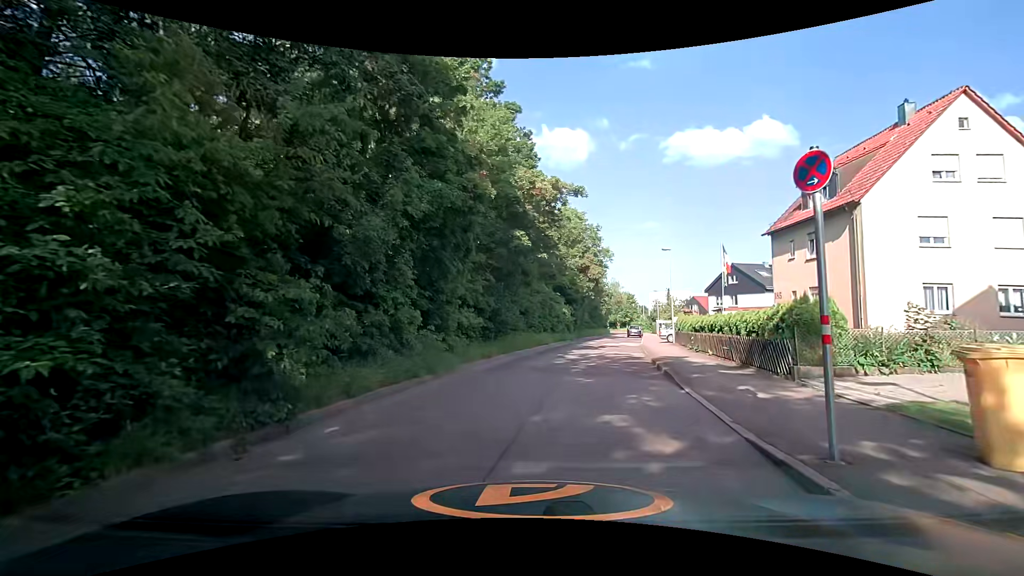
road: residential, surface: asphalt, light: Day
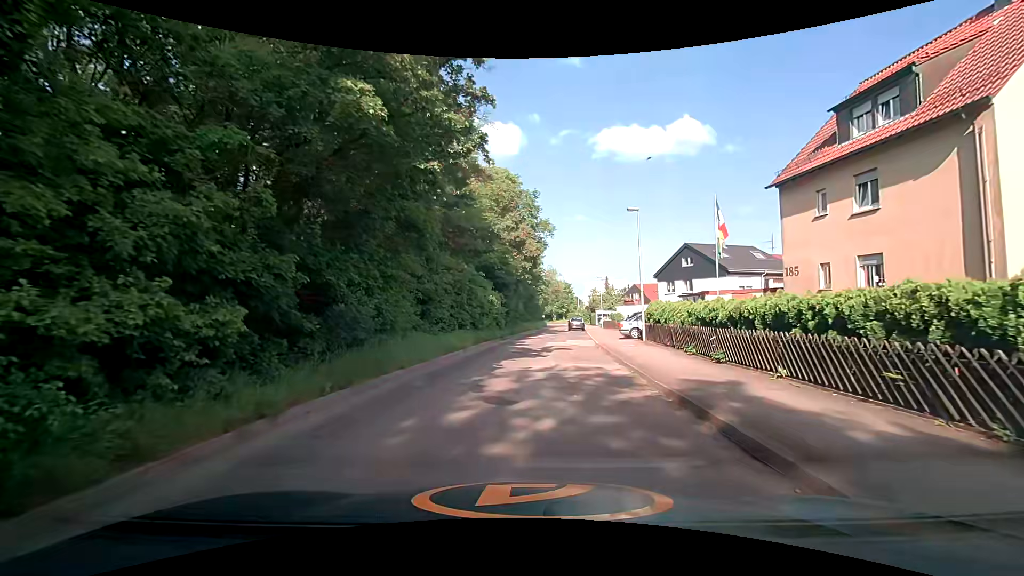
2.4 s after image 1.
(+0.6, +10.8) m; +8°
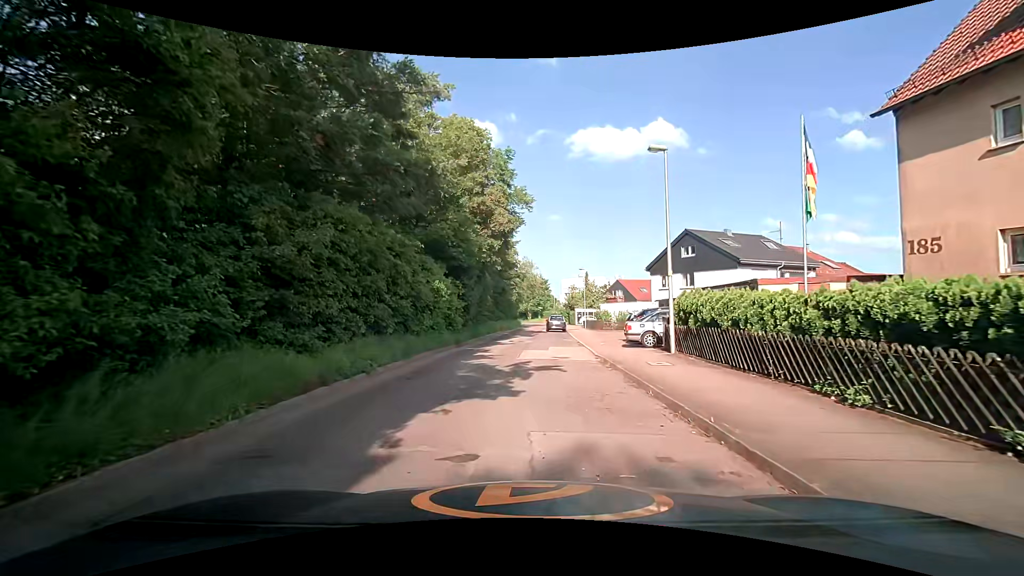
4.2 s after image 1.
(-0.1, +8.7) m; +3°
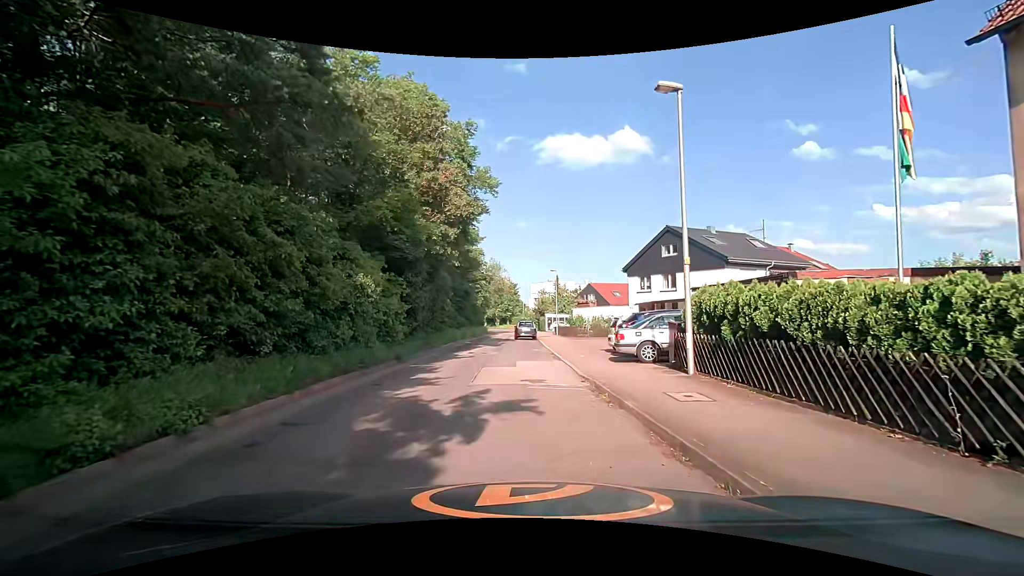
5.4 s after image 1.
(0.0, +4.6) m; +2°
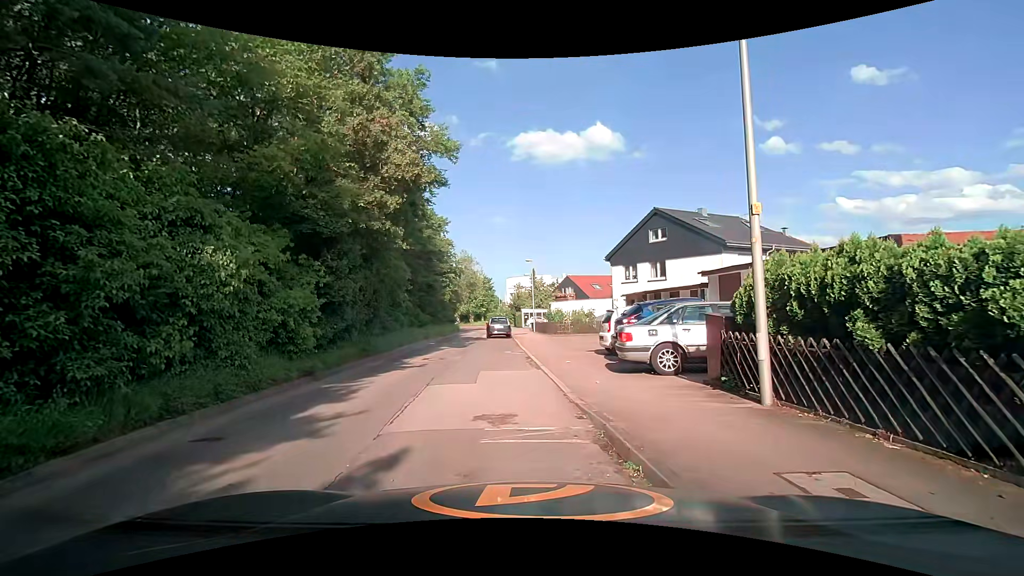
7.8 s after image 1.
(+0.2, +4.5) m; +5°
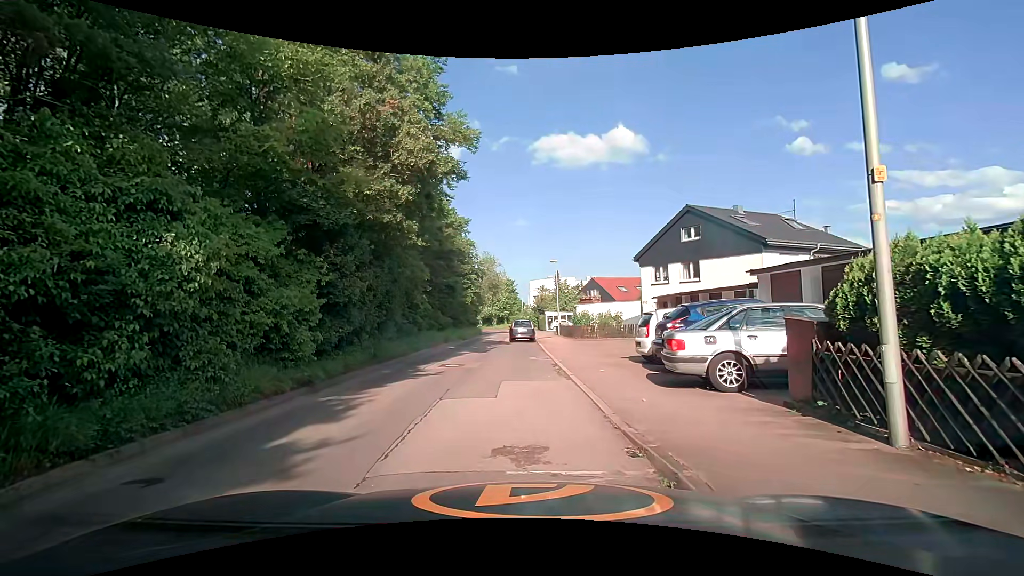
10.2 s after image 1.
(0.0, +1.6) m; 0°
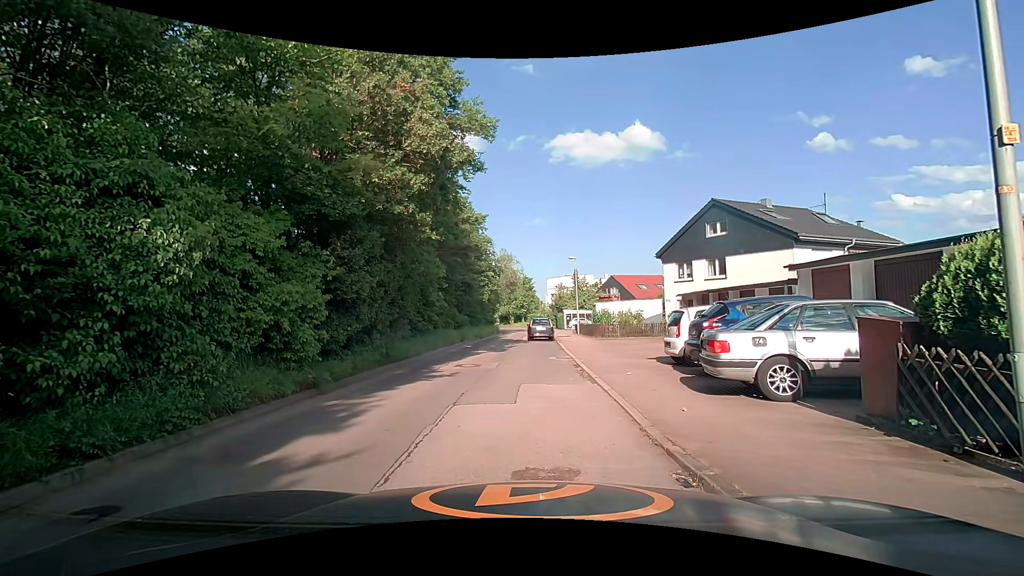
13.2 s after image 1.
(0.0, +0.9) m; 0°
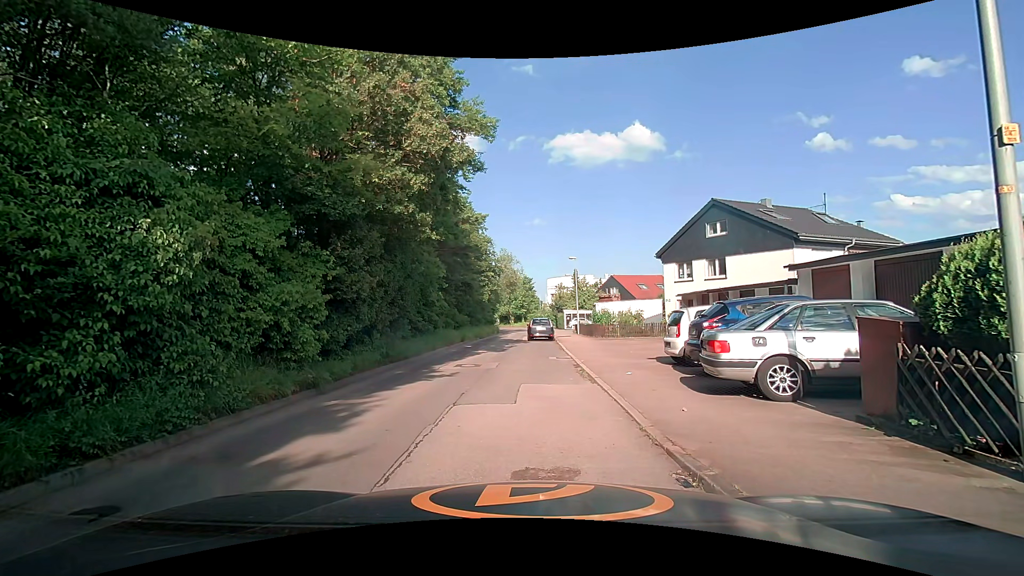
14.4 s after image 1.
(0.0, 0.0) m; 0°
